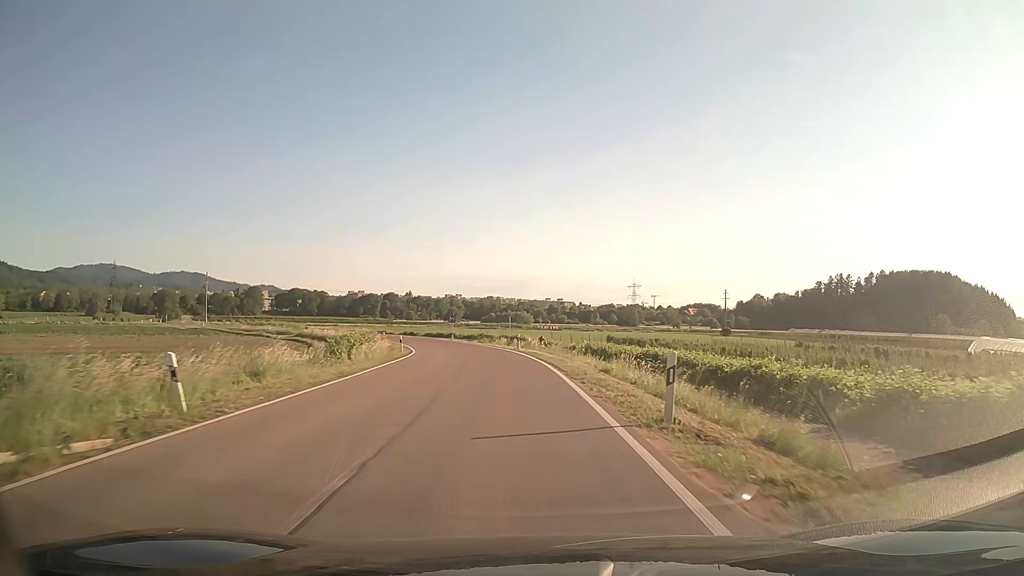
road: tertiary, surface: asphalt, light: Day
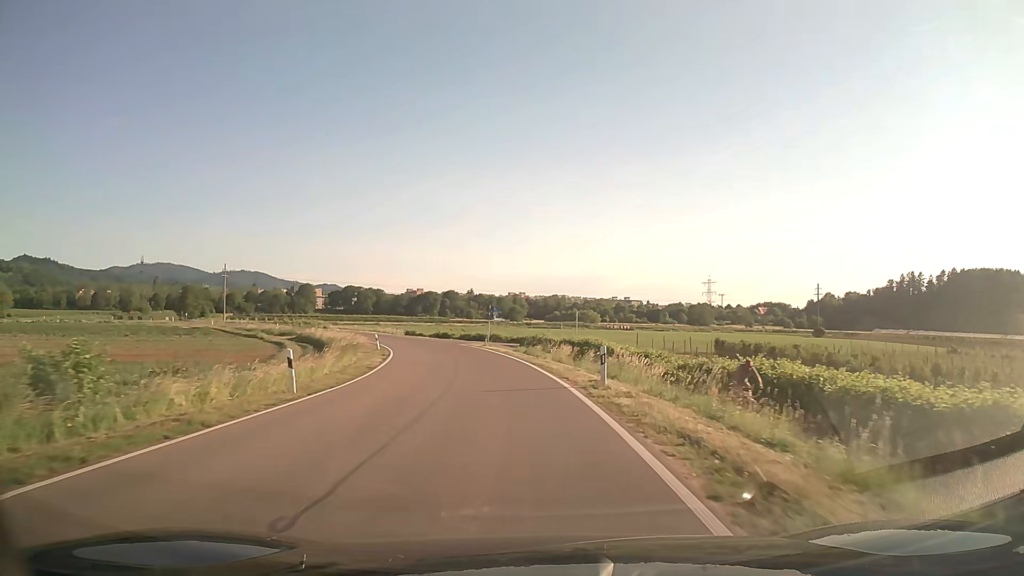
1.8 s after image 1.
(-0.9, +26.8) m; -5°
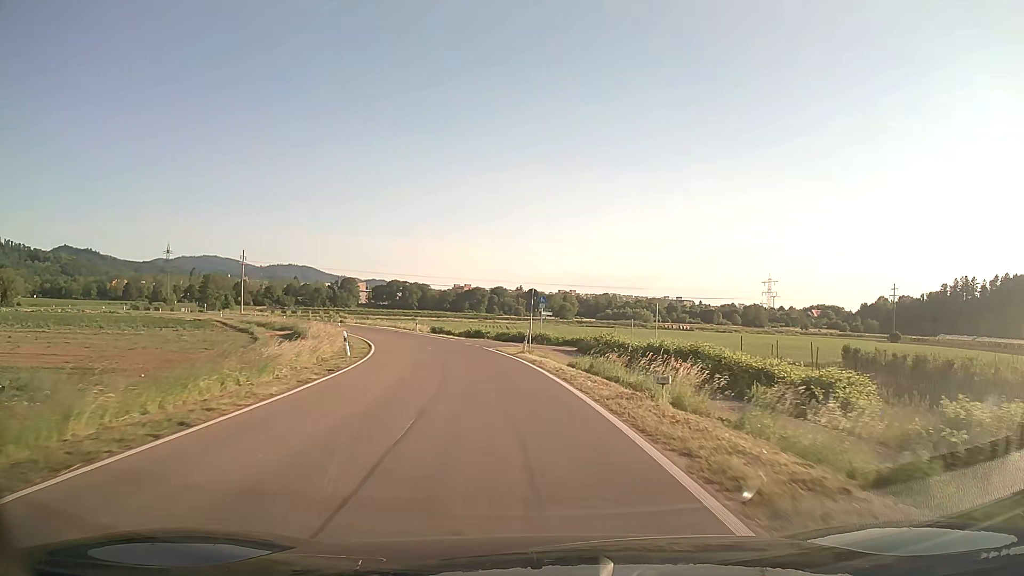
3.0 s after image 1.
(-0.8, +17.9) m; -4°
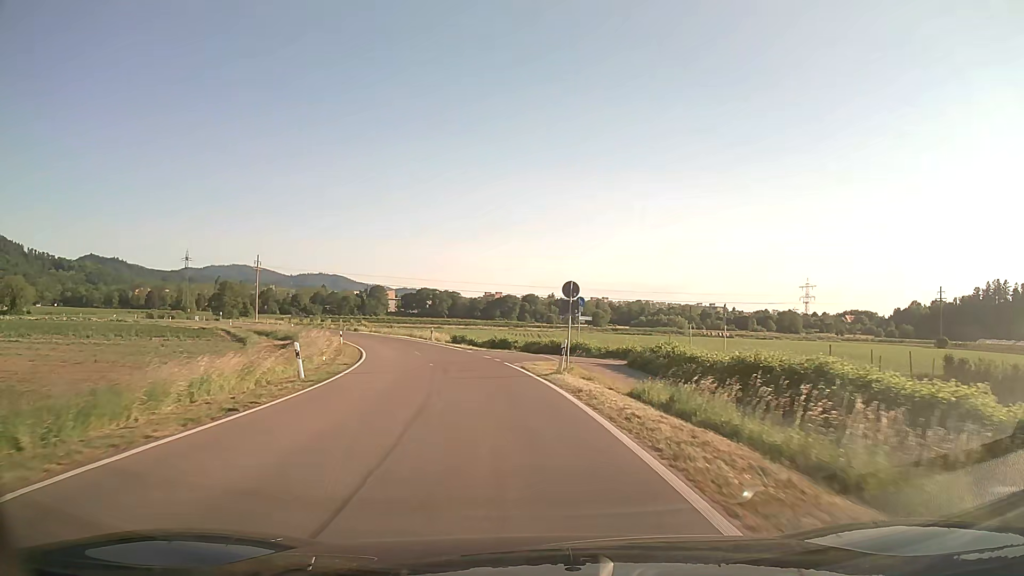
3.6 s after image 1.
(-0.2, +9.1) m; -3°
(0, +10) (-1, +20) (-3, +30) (-5, +40) (-8, +49) (-12, +58) (-16, +68) (-21, +76) (-26, +85) (-32, +93) m
